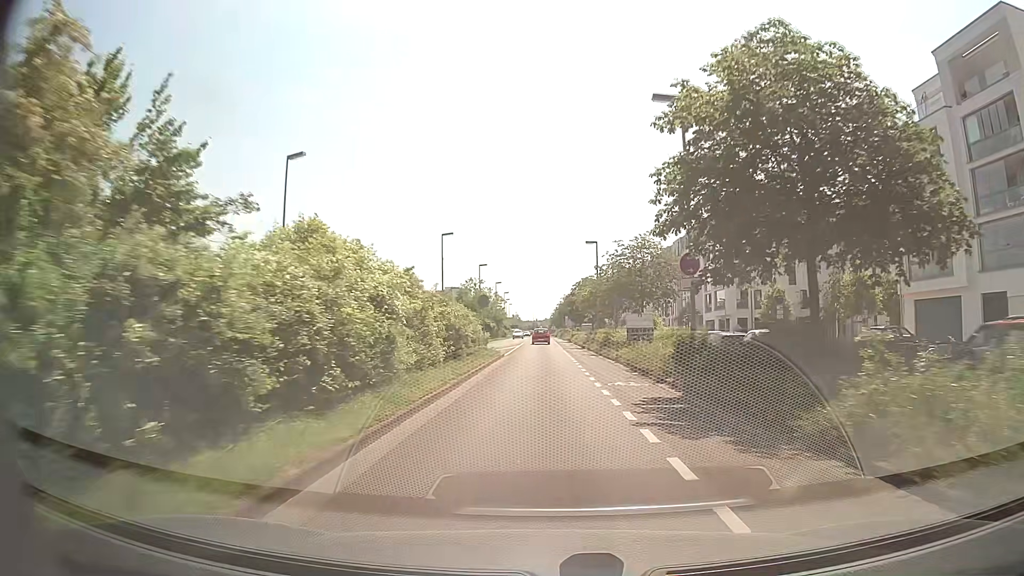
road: secondary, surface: asphalt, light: Day
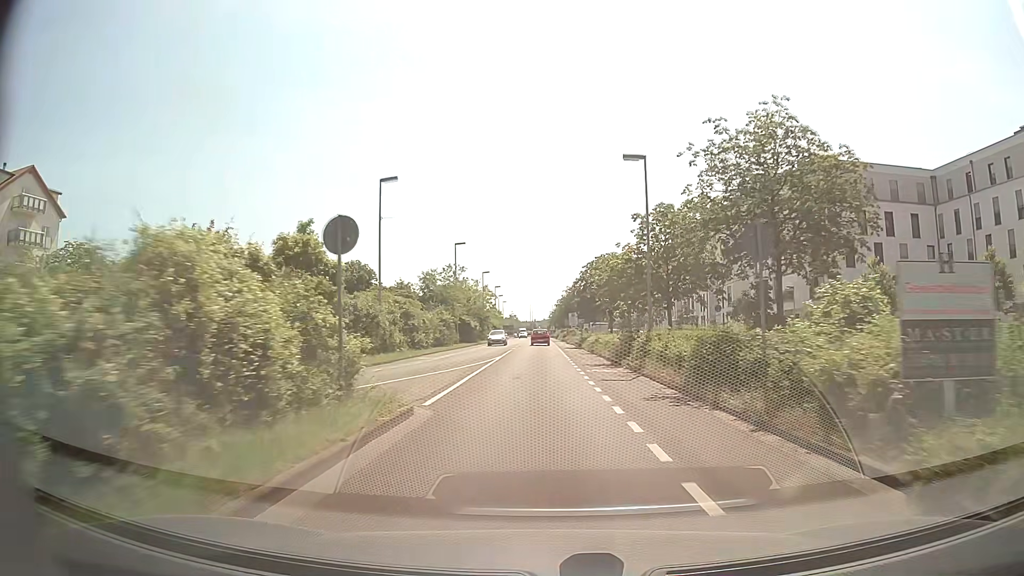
(0.0, +23.4) m; 0°
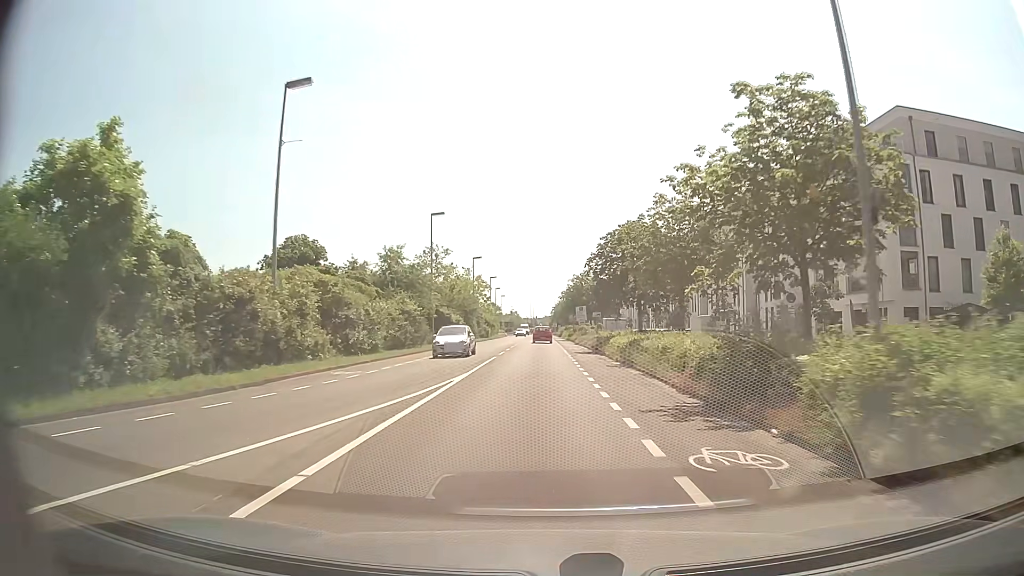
(0.0, +15.9) m; 0°
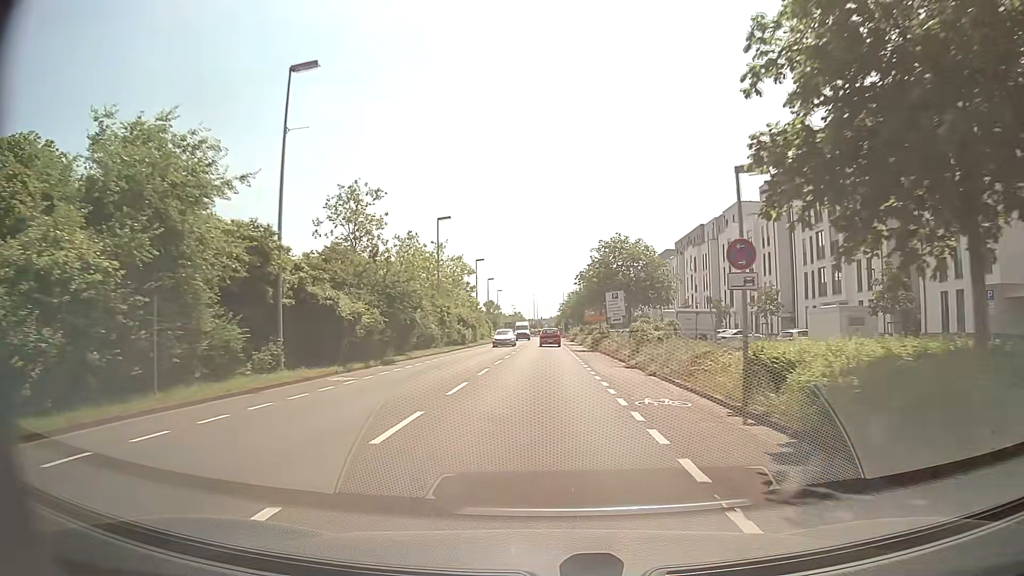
(-0.1, +31.5) m; 0°
